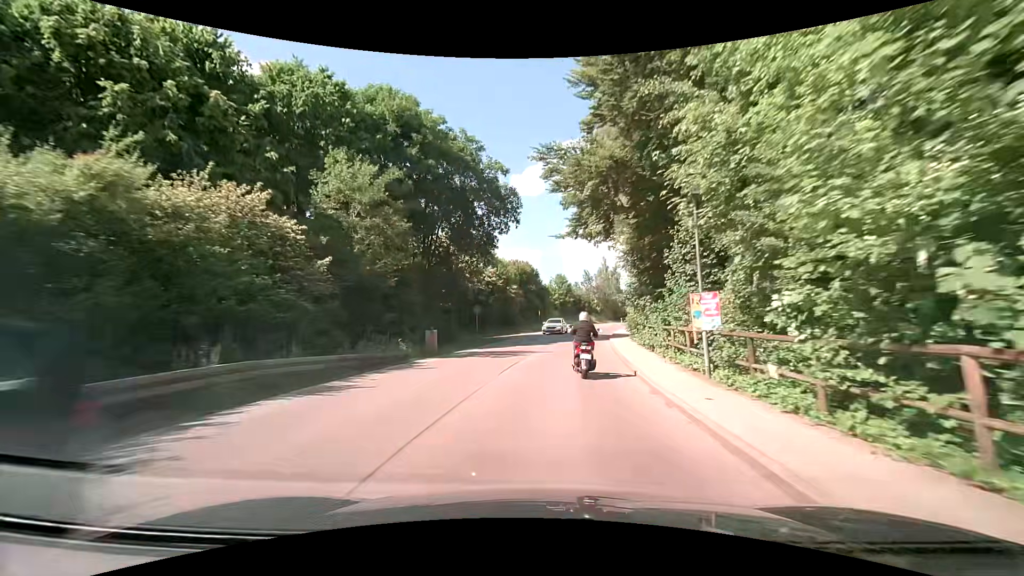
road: secondary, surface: asphalt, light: Day
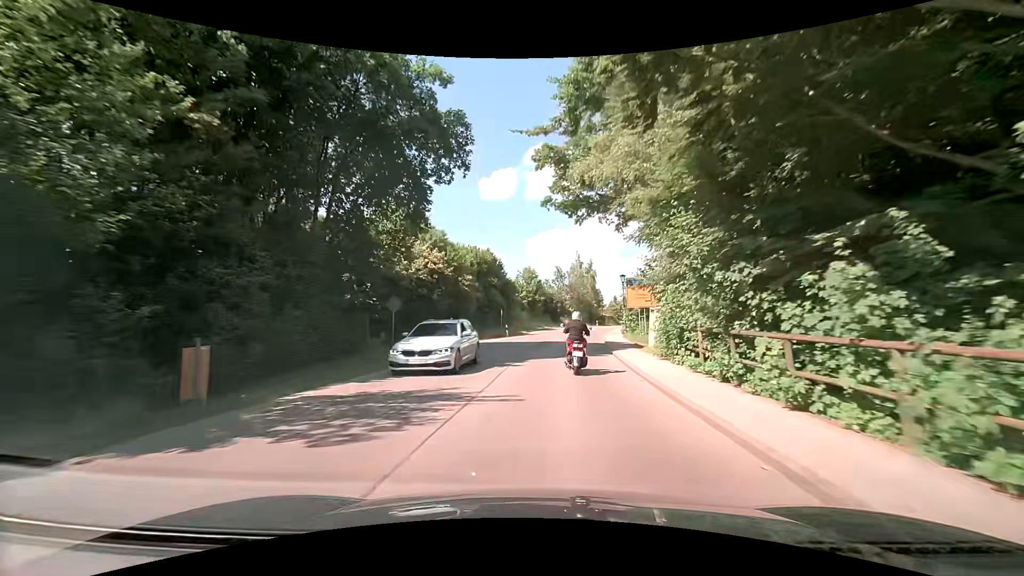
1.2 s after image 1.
(+0.3, +14.1) m; +4°
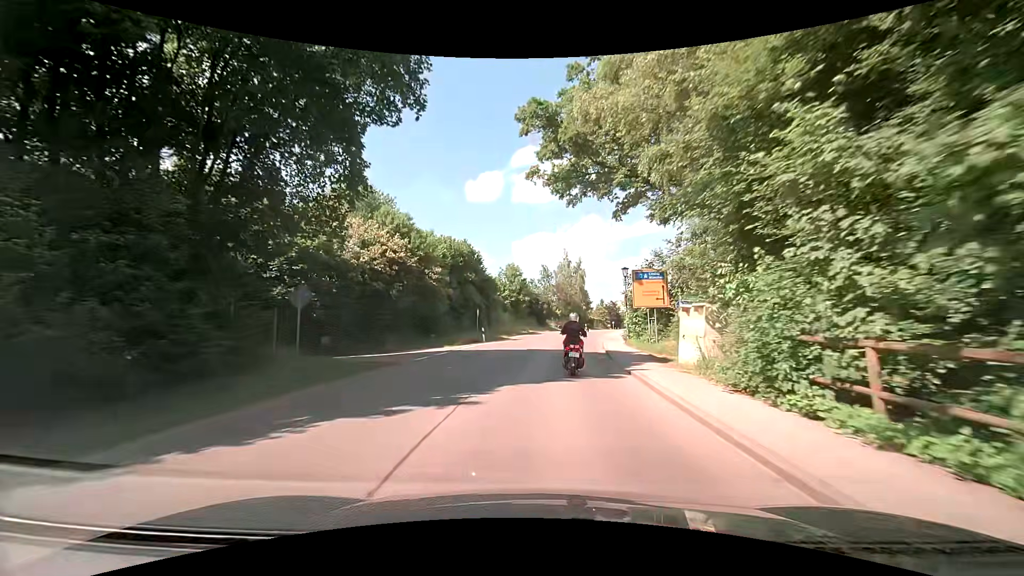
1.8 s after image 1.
(0.0, +7.3) m; +1°
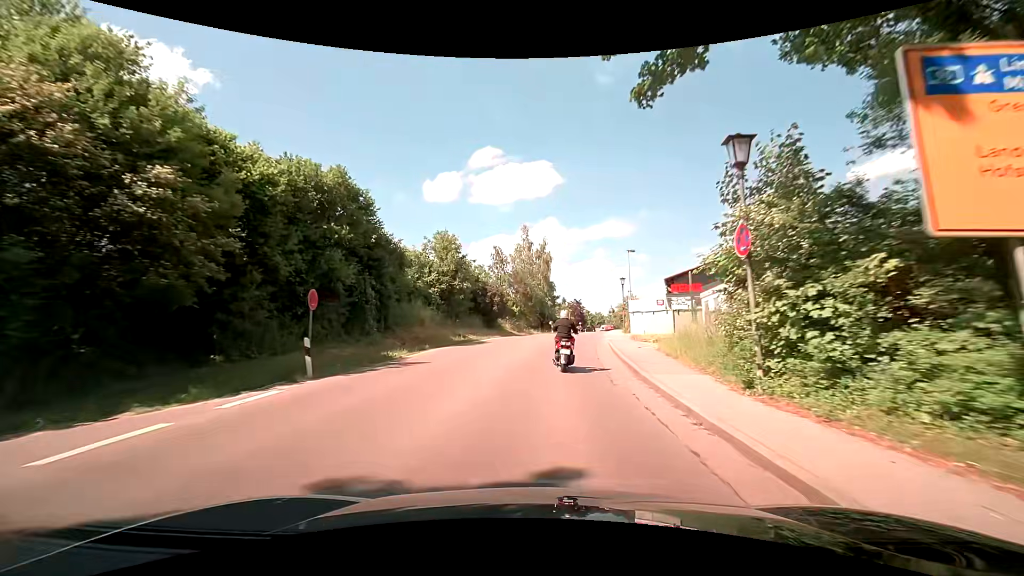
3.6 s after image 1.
(+0.7, +22.3) m; +4°
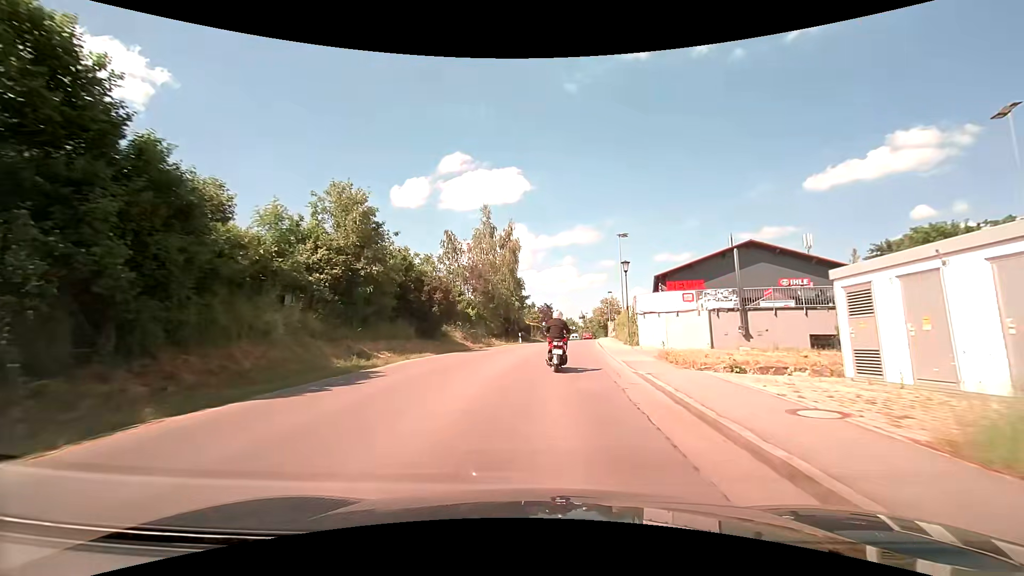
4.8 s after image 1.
(+0.5, +14.9) m; +4°
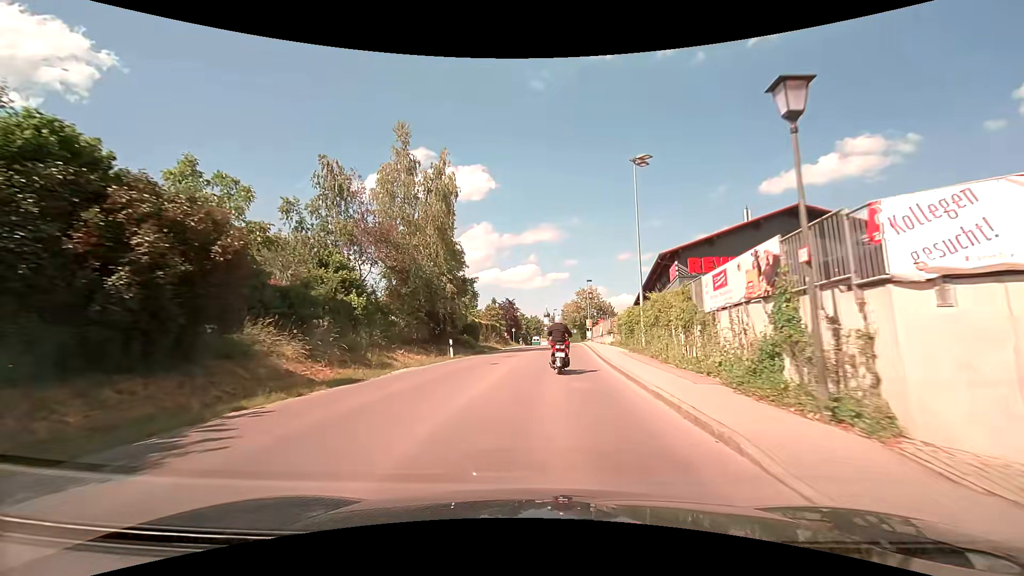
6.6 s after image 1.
(+1.1, +21.6) m; +4°
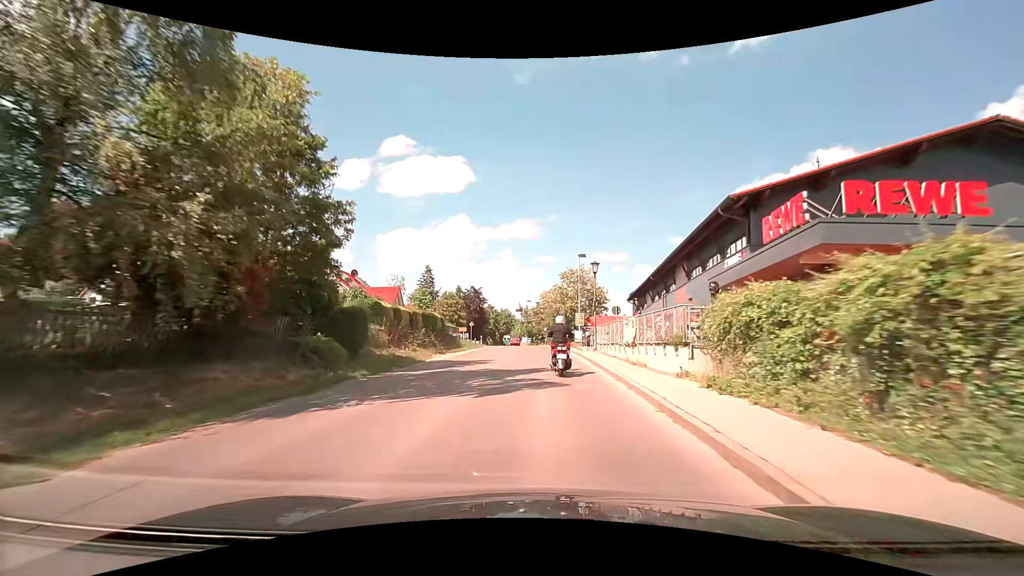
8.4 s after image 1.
(+0.8, +21.9) m; +3°
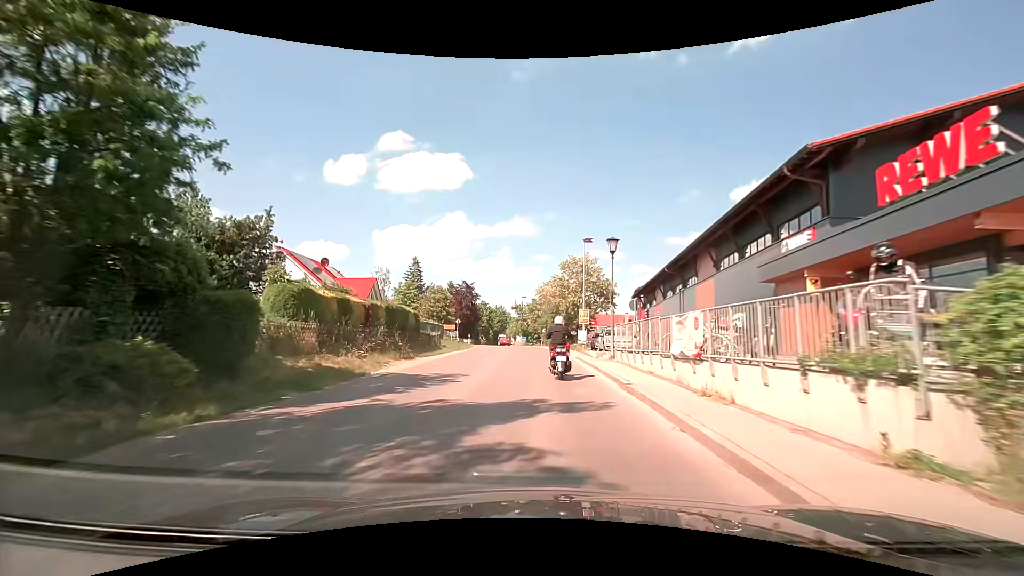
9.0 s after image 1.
(+0.1, +7.3) m; +1°
(0, +10) (0, +20) (0, +30) (-1, +40) (-1, +50) (-2, +60) (-4, +70) (-5, +80) (-6, +90) (-7, +100) m
